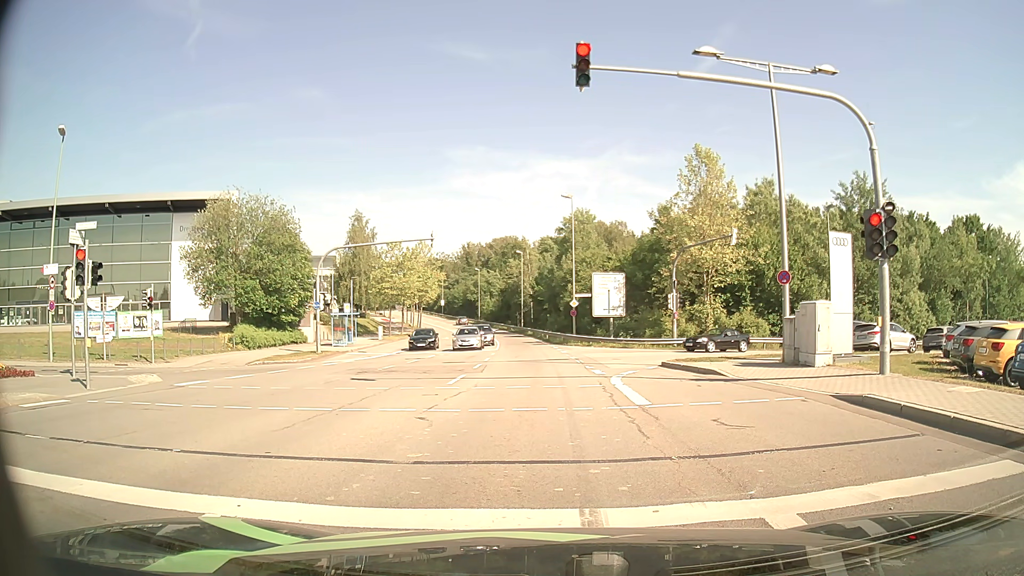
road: secondary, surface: asphalt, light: Day
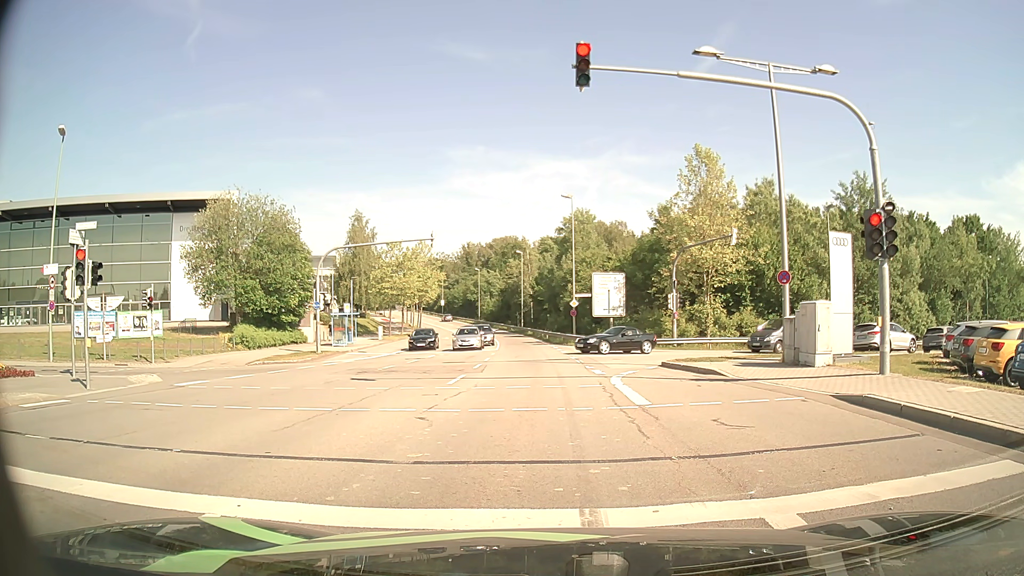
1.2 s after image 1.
(0.0, 0.0) m; 0°
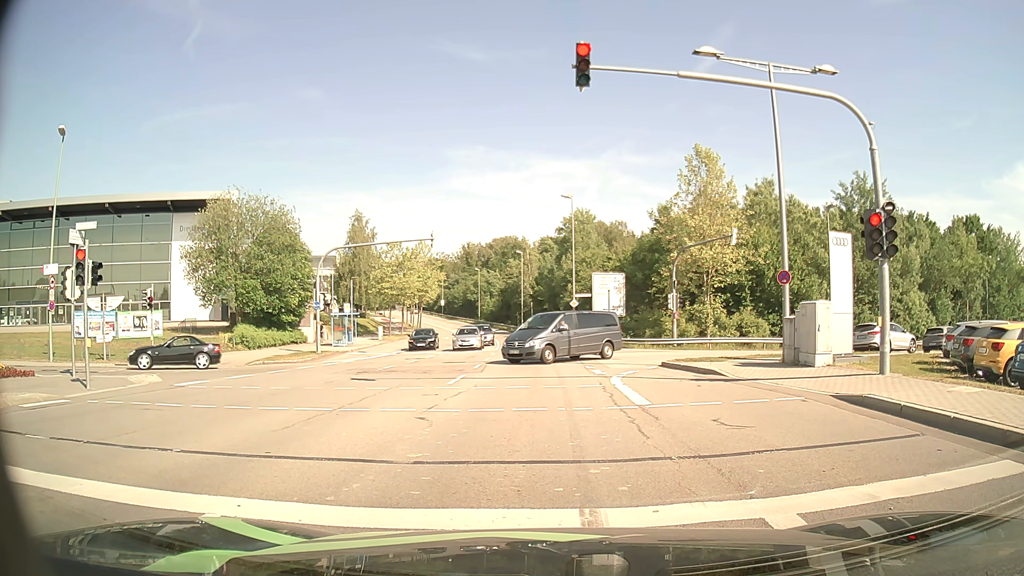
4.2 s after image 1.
(0.0, 0.0) m; 0°
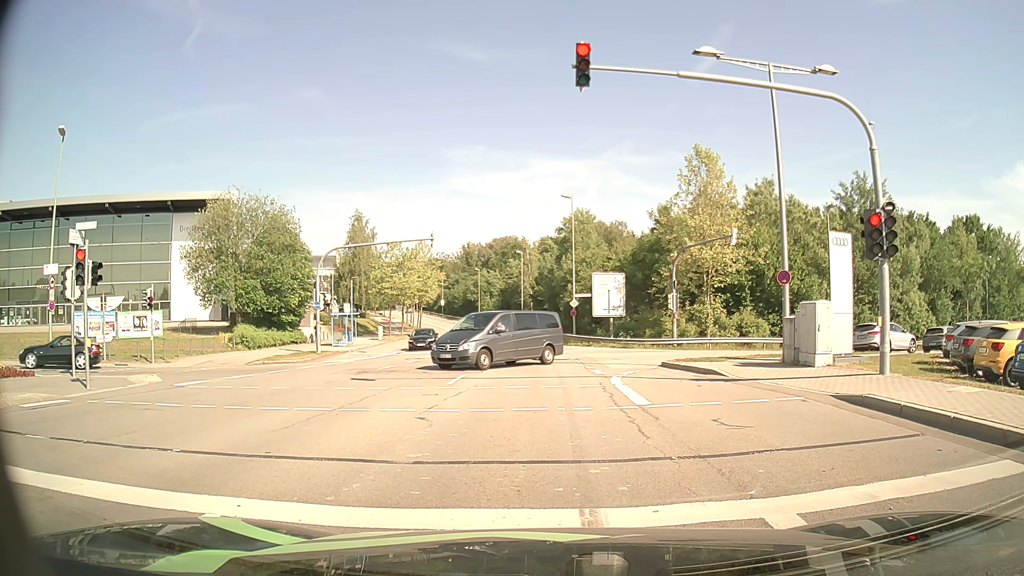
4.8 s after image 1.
(0.0, 0.0) m; 0°
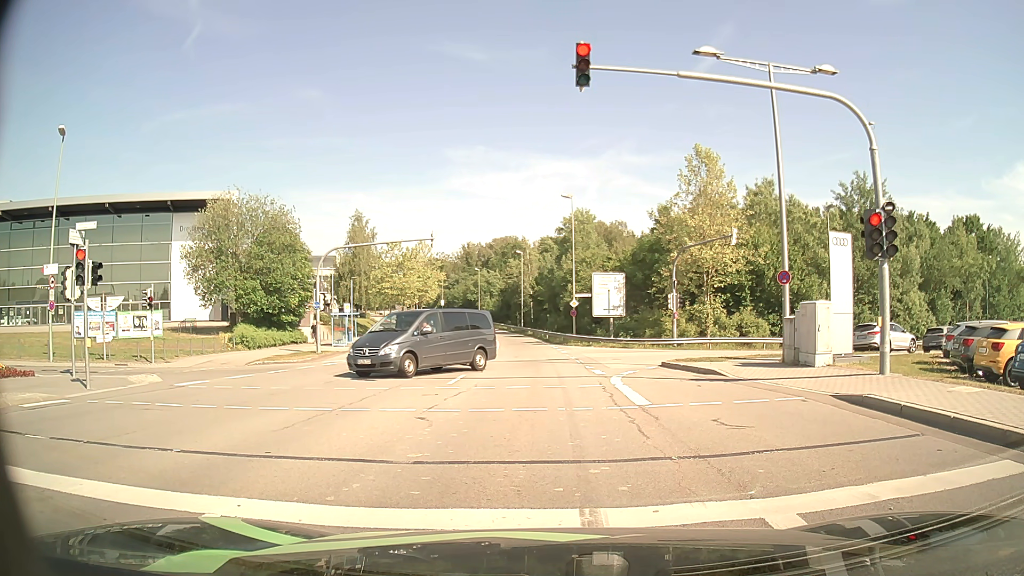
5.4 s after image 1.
(0.0, 0.0) m; 0°
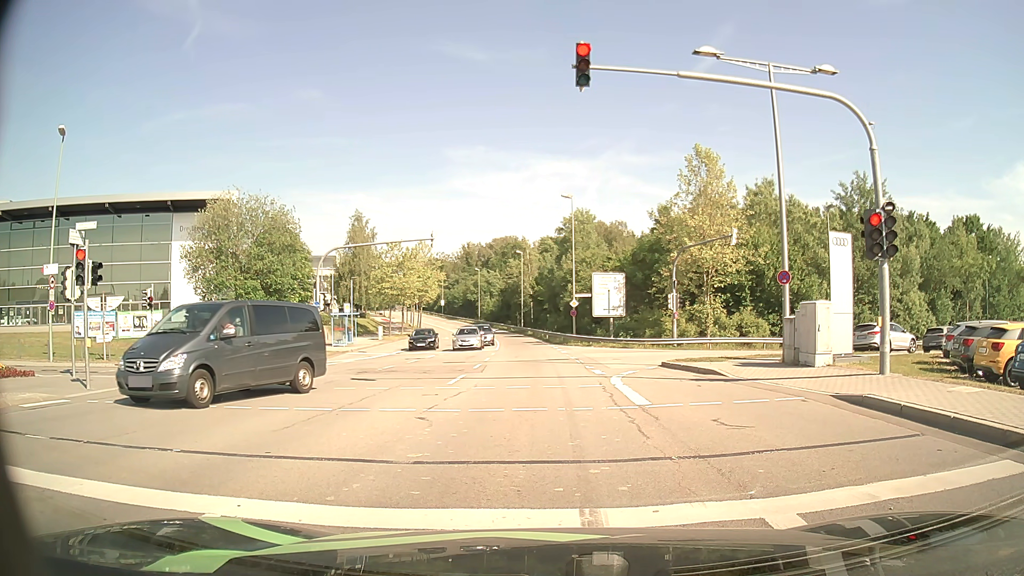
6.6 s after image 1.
(0.0, 0.0) m; 0°
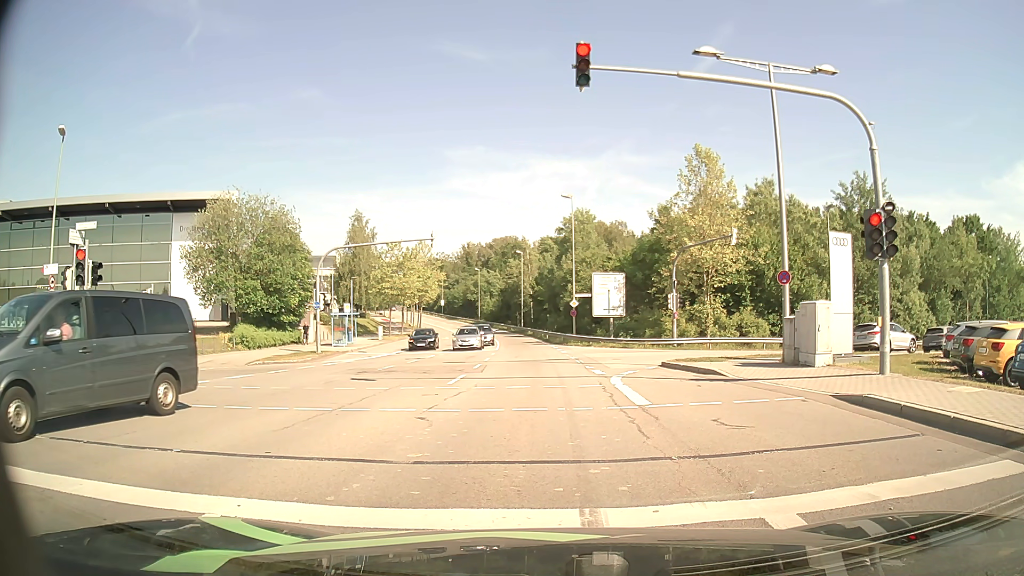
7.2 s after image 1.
(0.0, 0.0) m; 0°
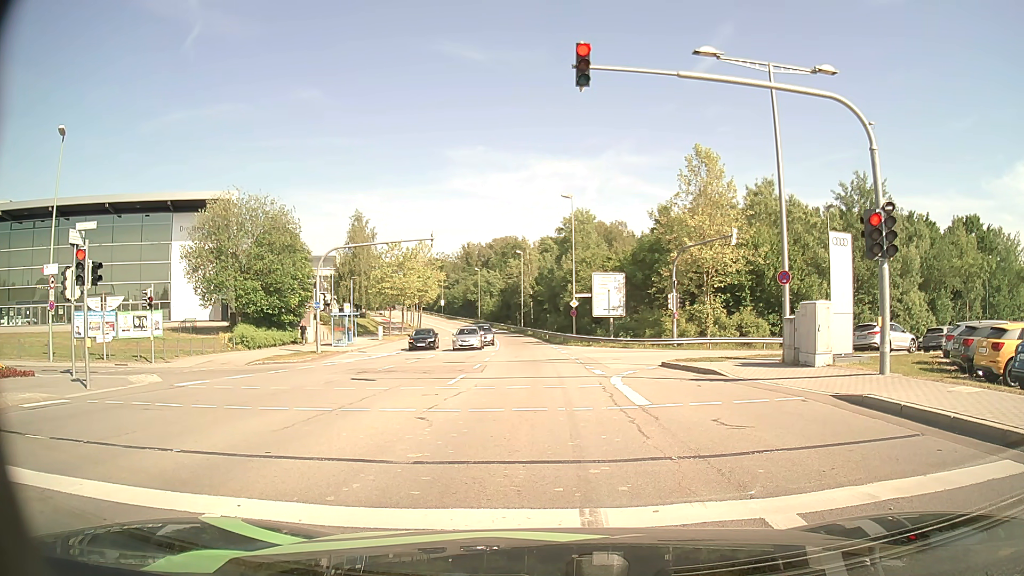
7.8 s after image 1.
(0.0, 0.0) m; 0°
(0, +10) (0, +20) (-1, +30) (-1, +40) (-2, +50) (-2, +60) (-3, +70) (-5, +80) (-6, +90) (-8, +100) m
